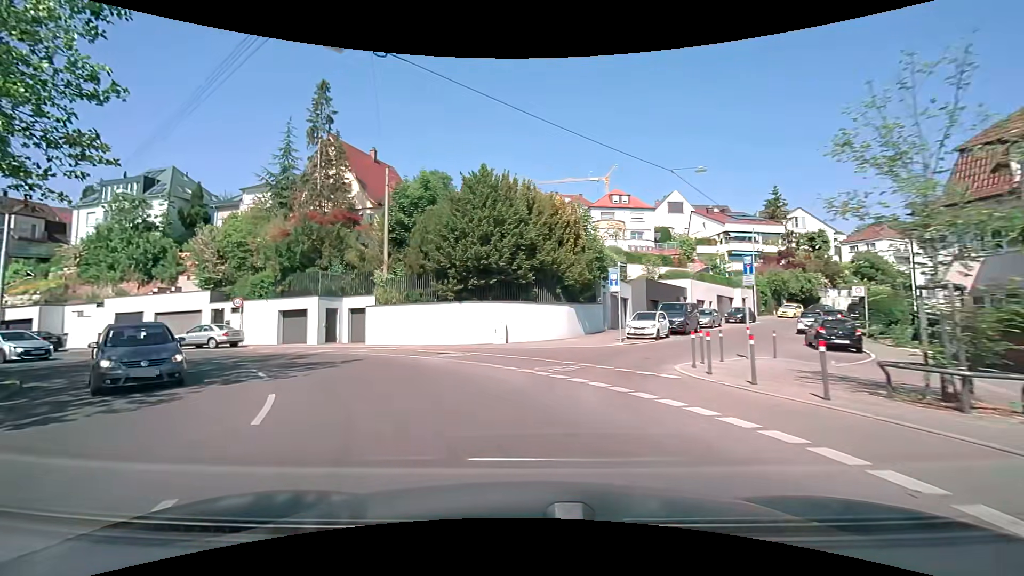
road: secondary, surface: asphalt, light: Day
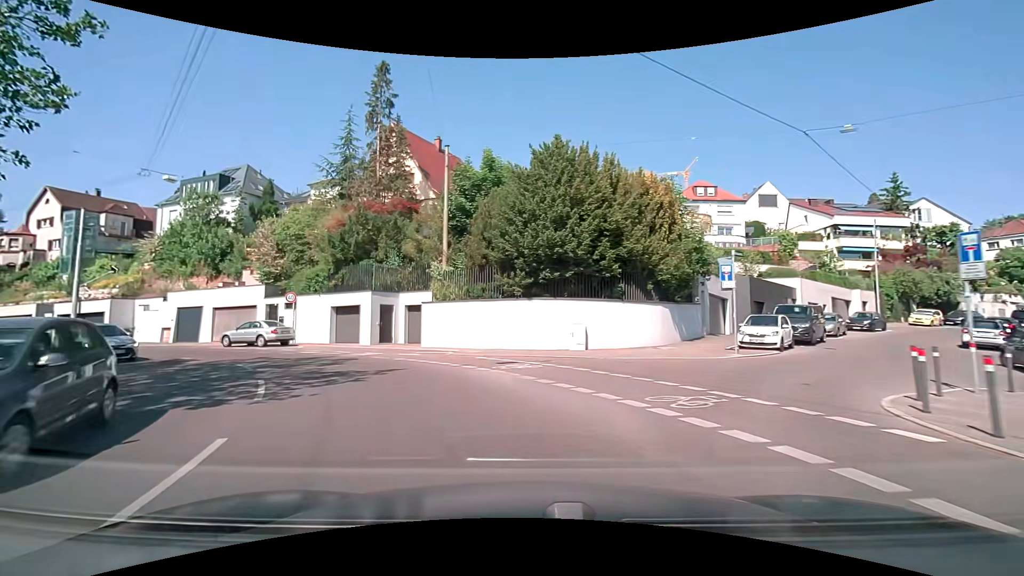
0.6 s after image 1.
(-0.3, +4.3) m; -9°
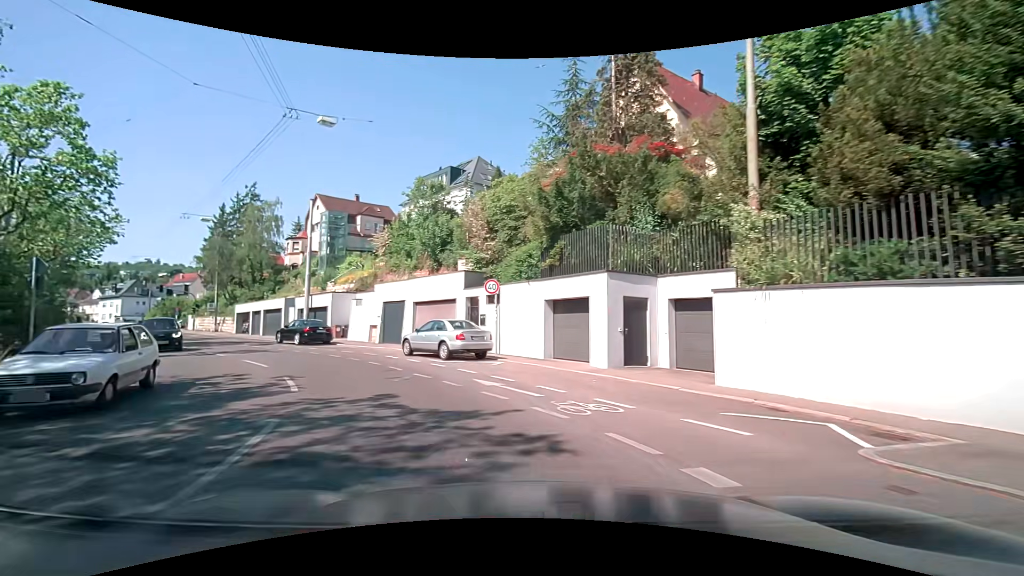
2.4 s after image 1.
(-2.7, +12.0) m; -26°
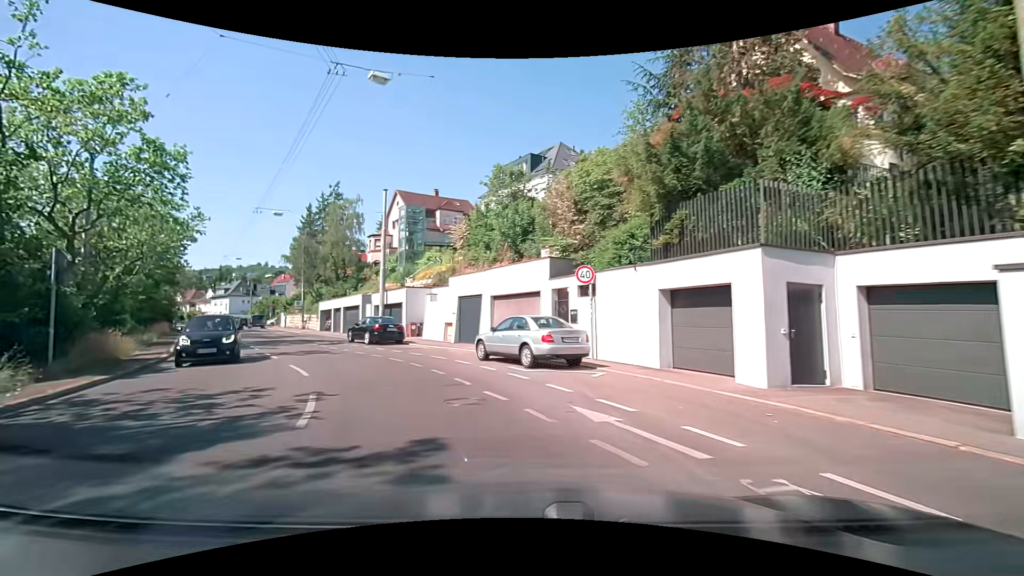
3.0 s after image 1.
(-0.4, +4.0) m; -9°
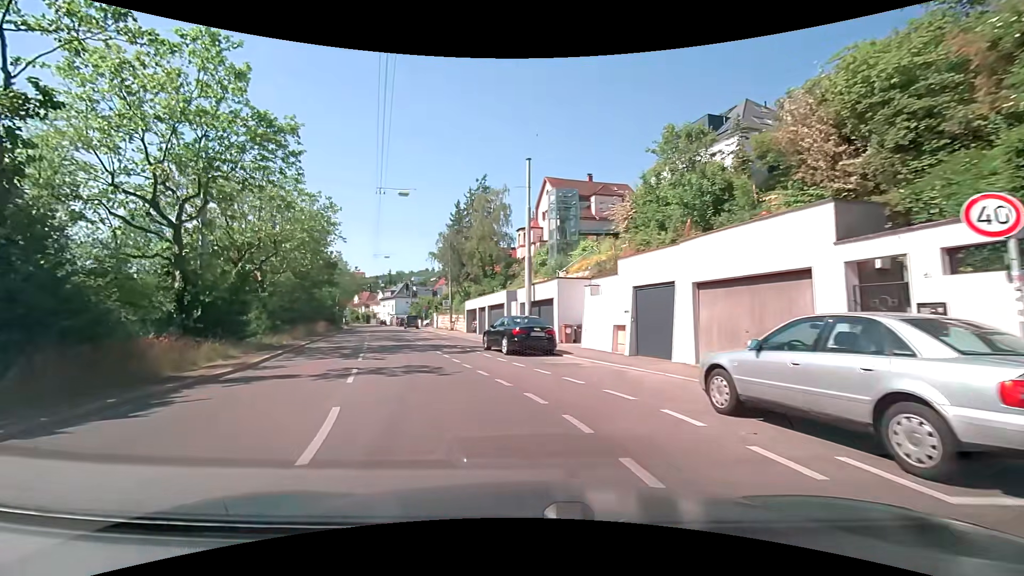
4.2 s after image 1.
(-1.4, +8.2) m; -18°
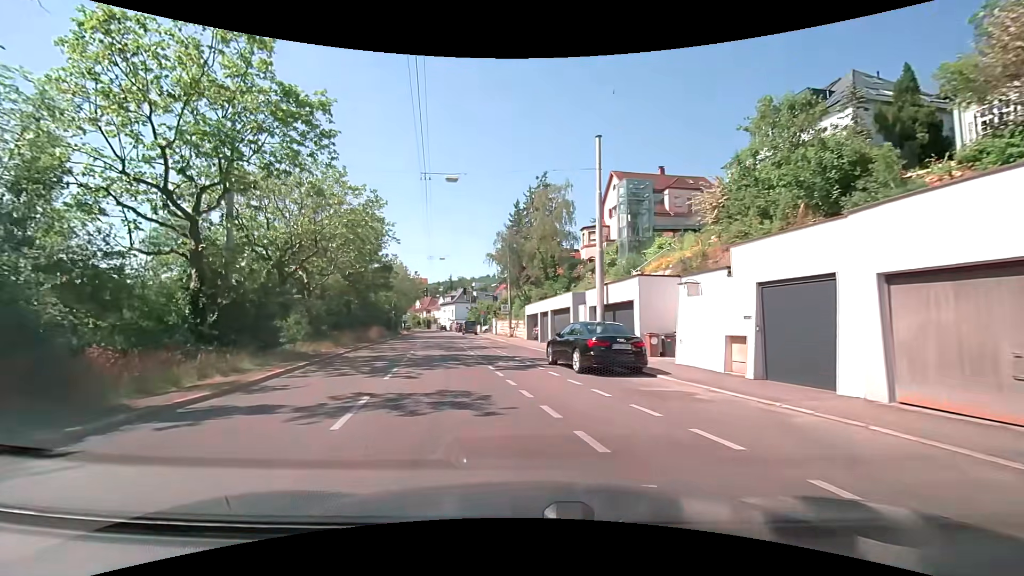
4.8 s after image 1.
(-0.3, +4.4) m; -7°
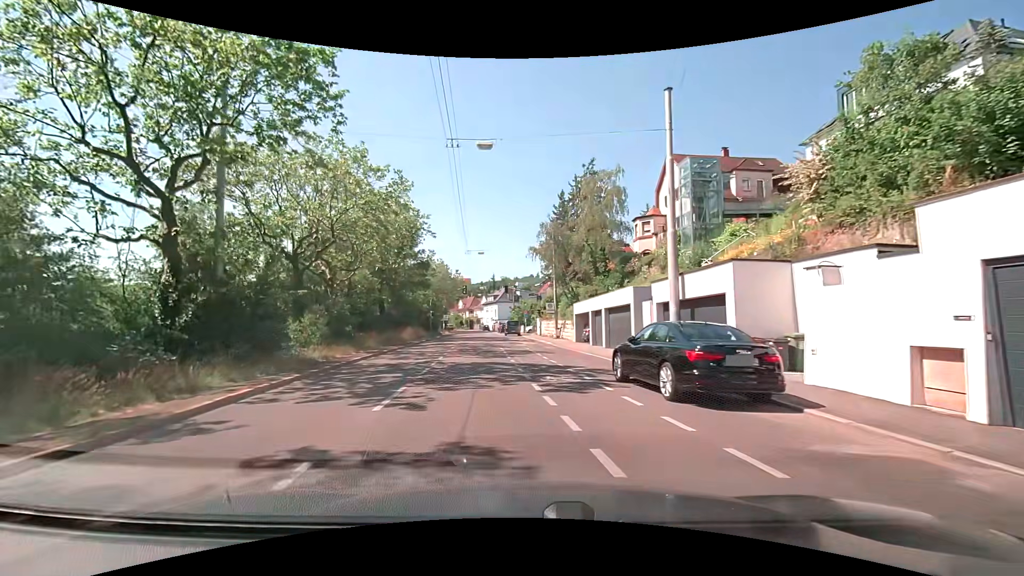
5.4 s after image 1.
(-0.2, +4.6) m; -5°
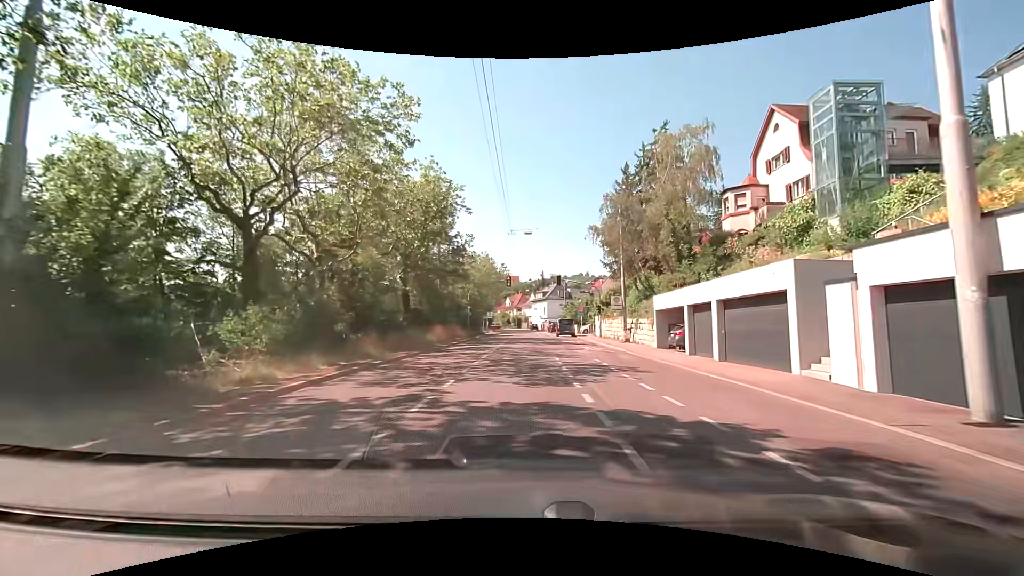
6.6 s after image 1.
(-0.6, +9.8) m; -5°
(0, +10) (0, +20) (0, +30) (0, +40) (-1, +50) (-1, +60) (-1, +70) (-1, +80) (-1, +90) (-2, +100) m
